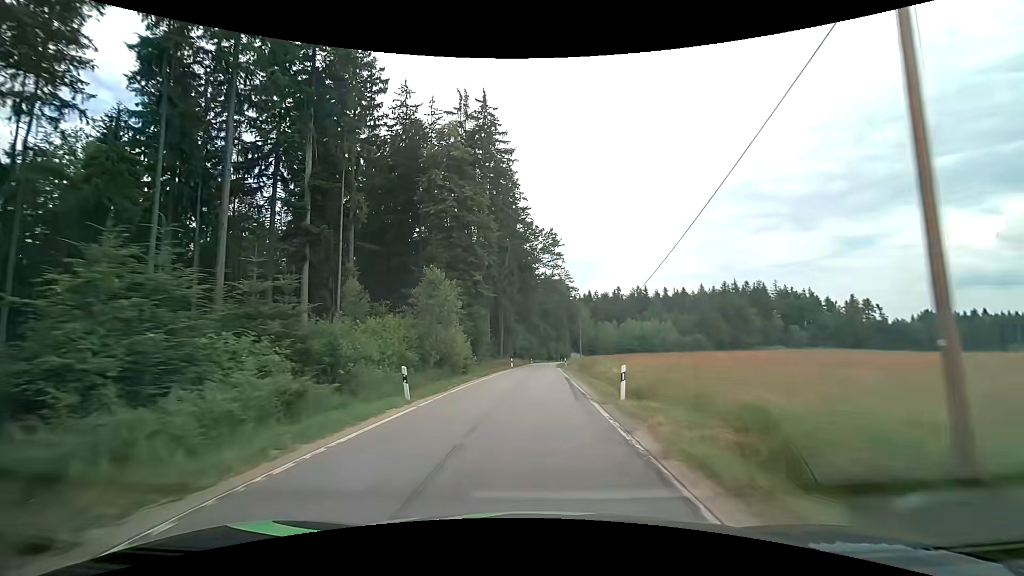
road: tertiary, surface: asphalt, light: Day
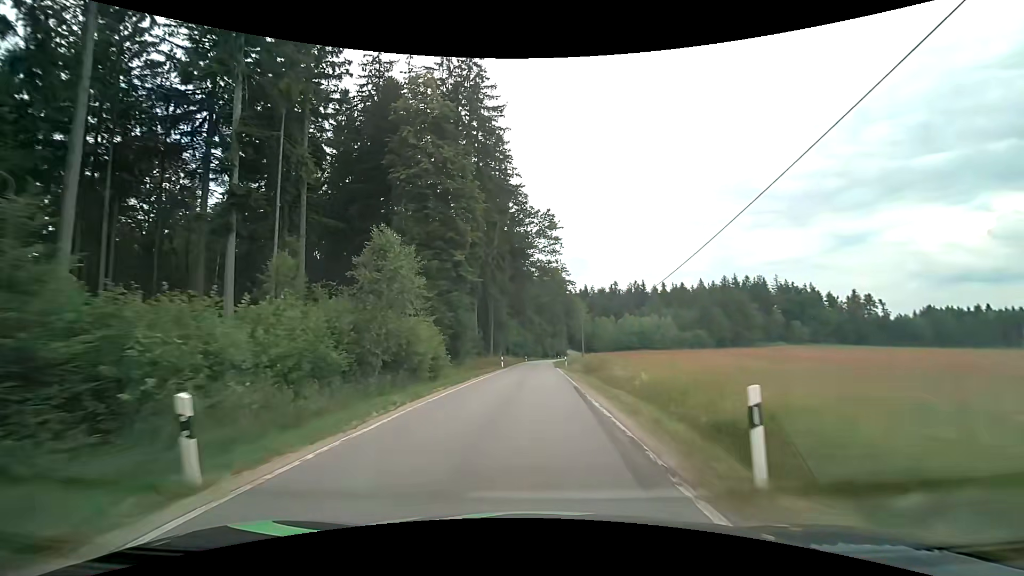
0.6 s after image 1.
(+0.1, +8.7) m; +1°
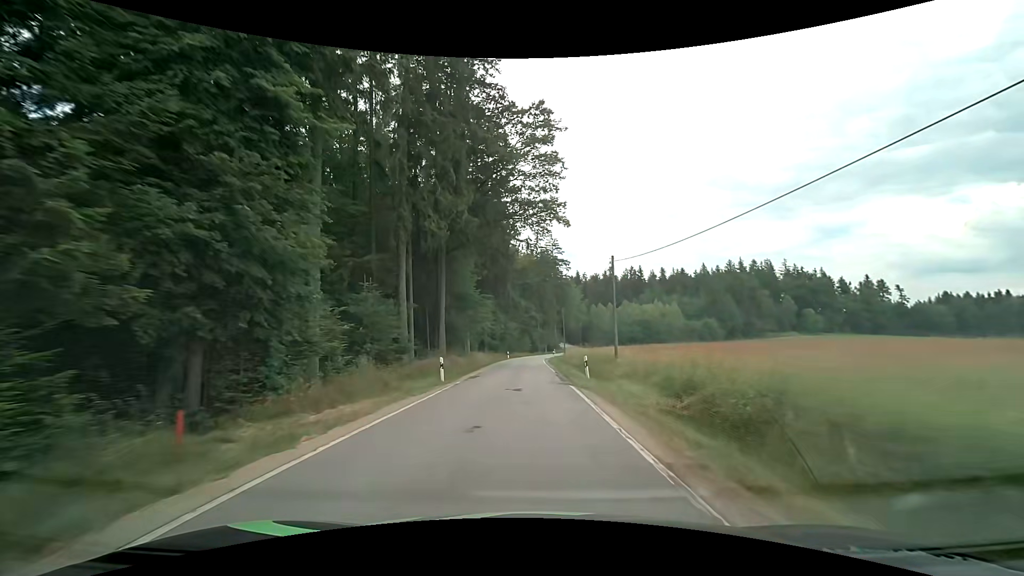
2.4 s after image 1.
(+0.4, +27.1) m; +1°
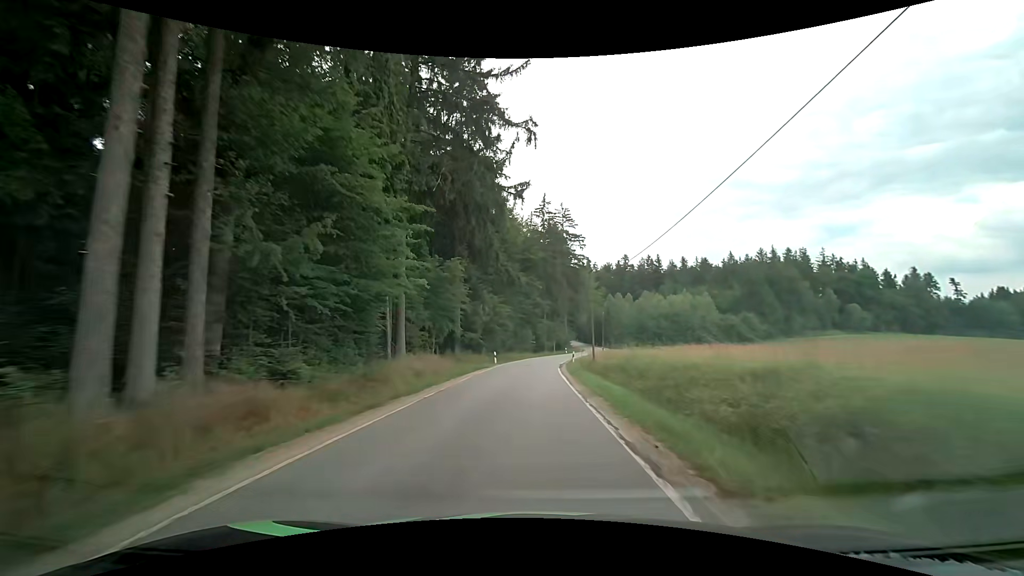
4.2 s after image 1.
(0.0, +28.1) m; 0°
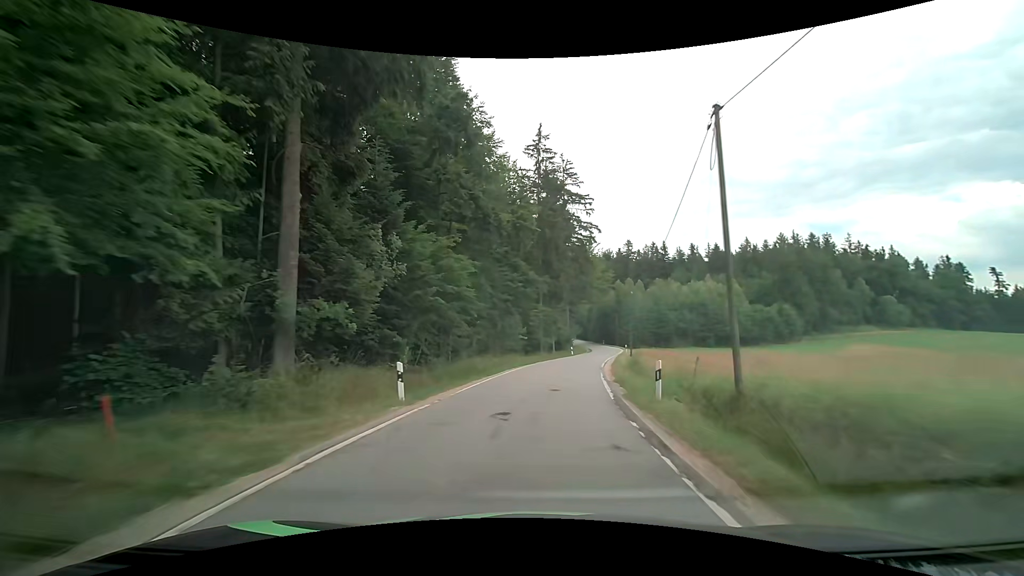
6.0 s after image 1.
(0.0, +27.0) m; +1°
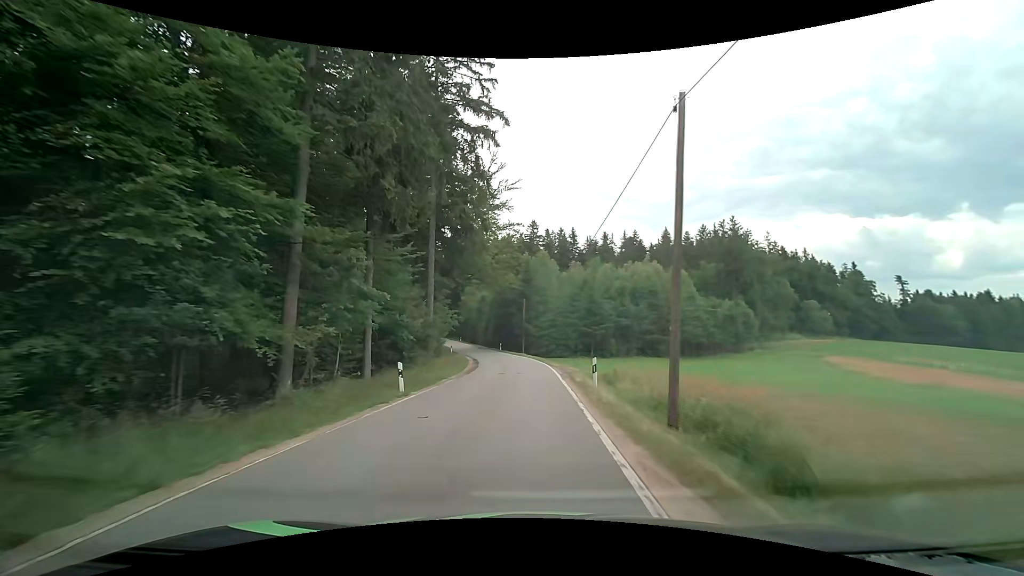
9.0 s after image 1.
(+4.9, +41.2) m; +12°
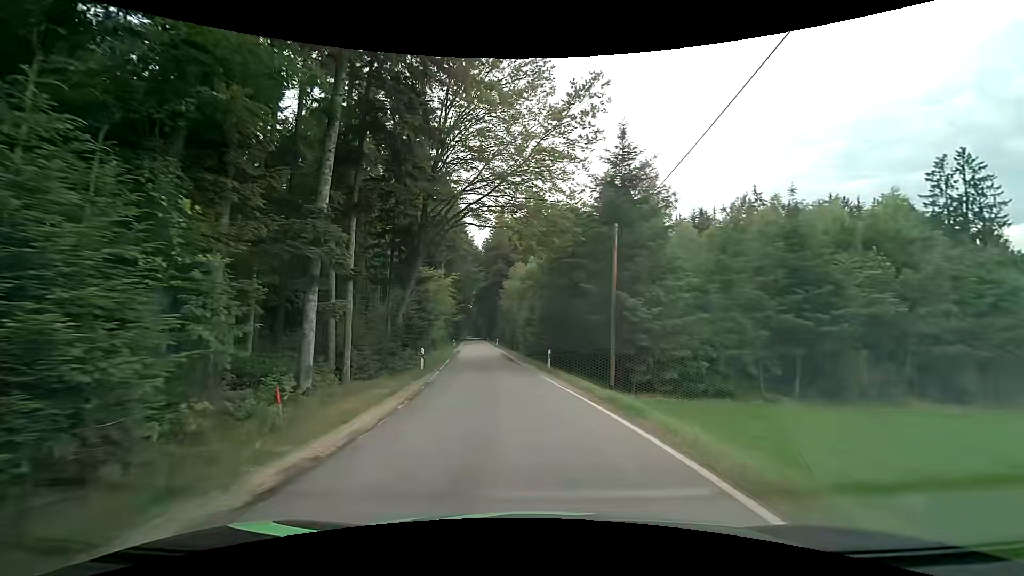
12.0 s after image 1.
(-1.2, +37.6) m; -6°
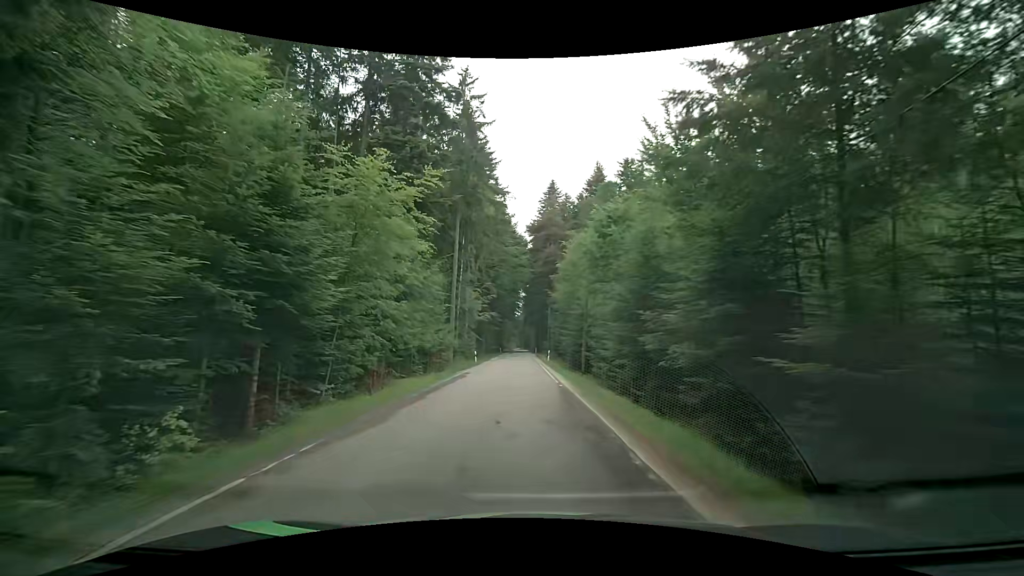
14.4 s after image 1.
(-2.1, +28.7) m; -6°
(0, +10) (0, +20) (-1, +30) (-1, +40) (-1, +50) (-2, +60) (-2, +70) (-2, +80) (-2, +90) (-2, +100) m
